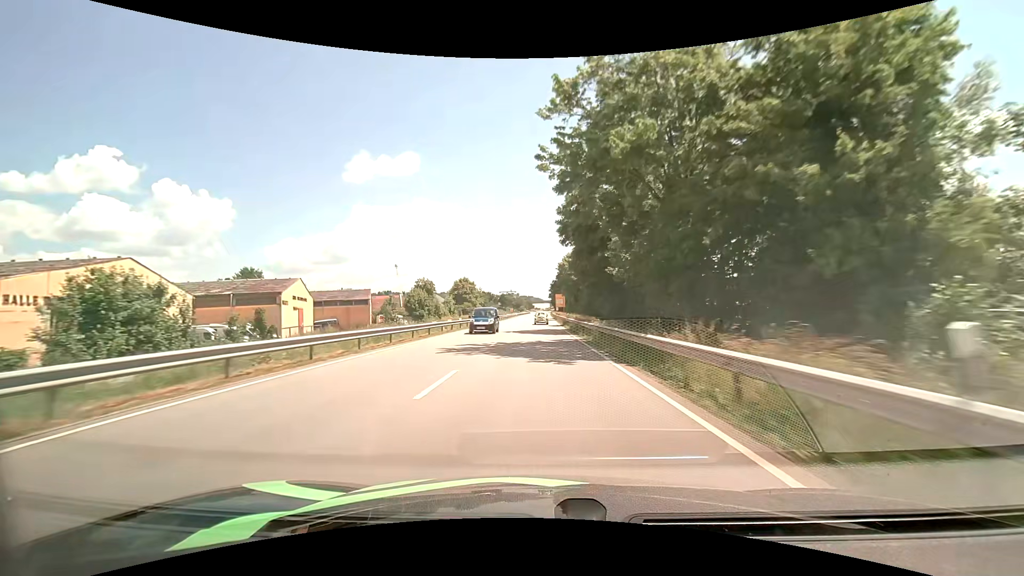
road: primary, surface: asphalt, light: Day
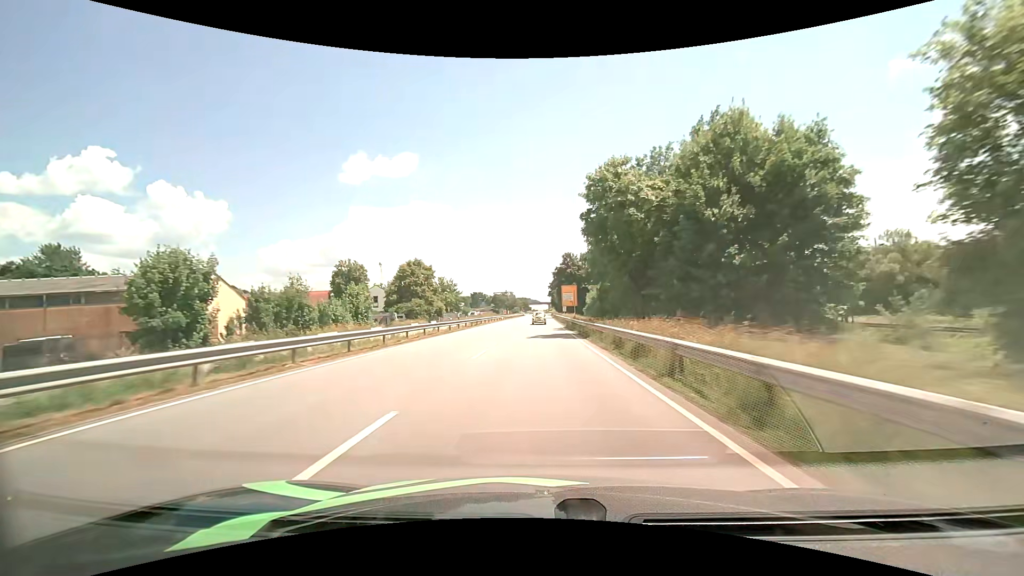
(0.0, +53.3) m; 0°
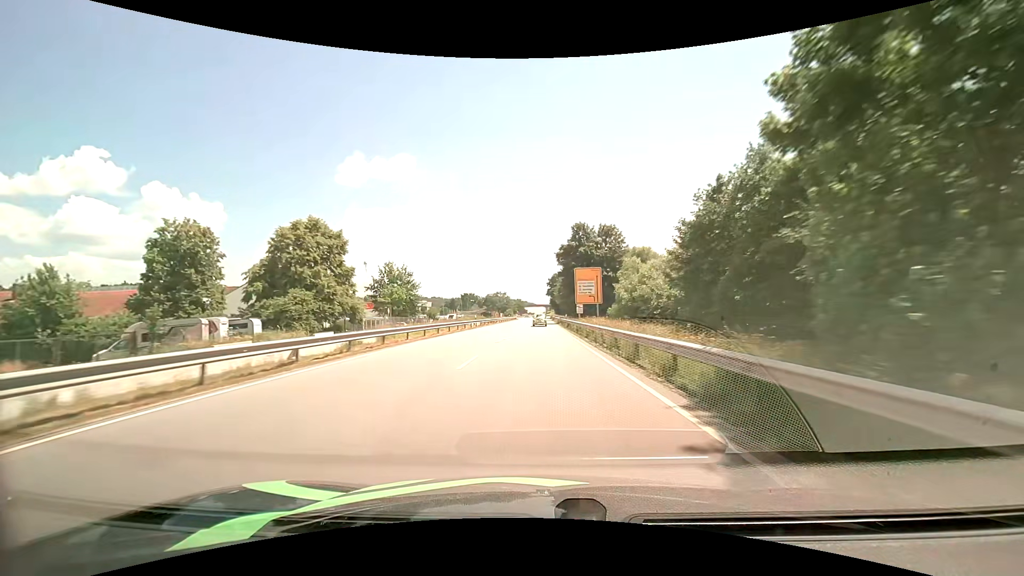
(+0.2, +39.8) m; +1°
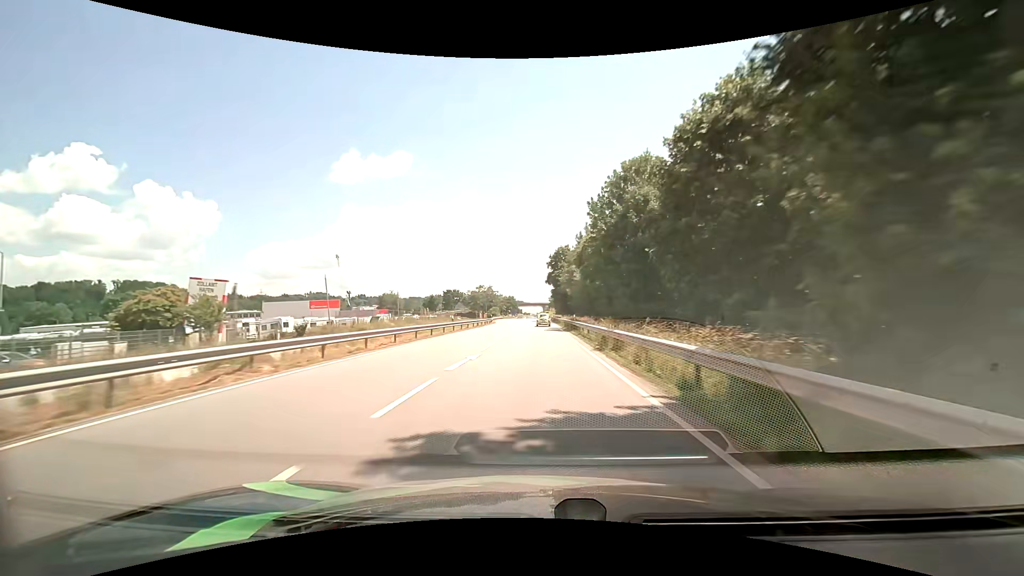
(+0.4, +66.3) m; 0°
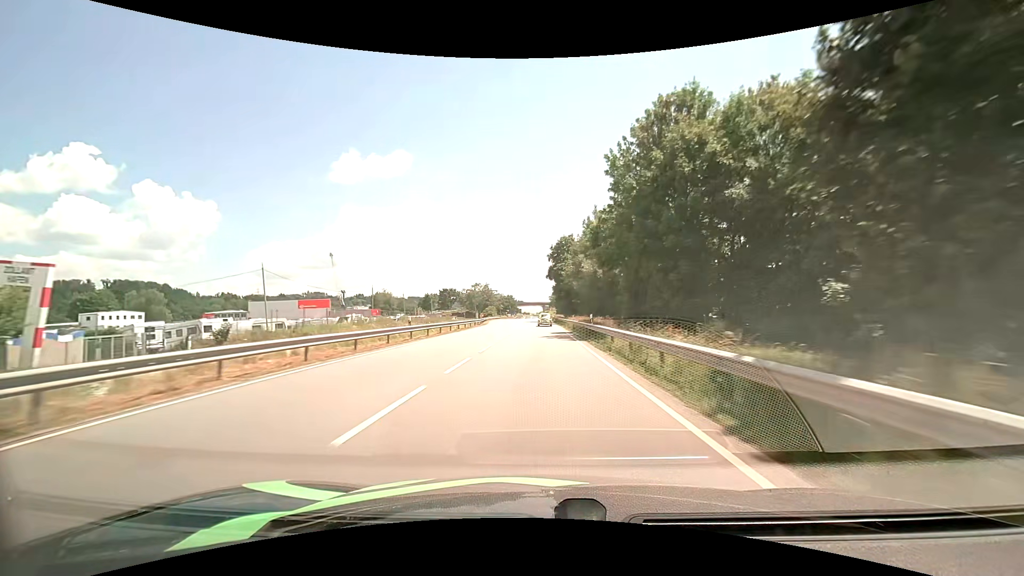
(0.0, +13.3) m; 0°
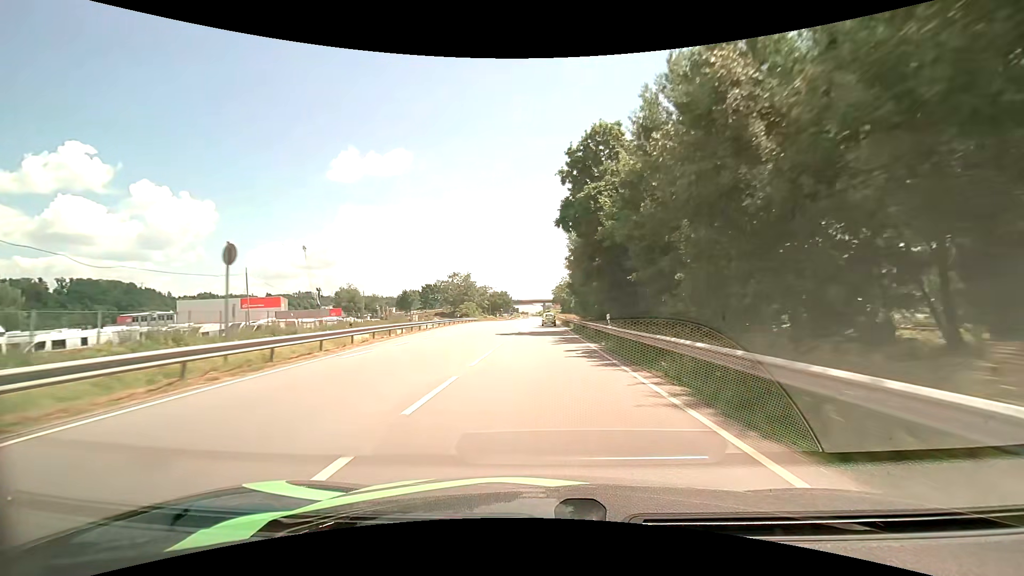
(+0.1, +52.7) m; 0°
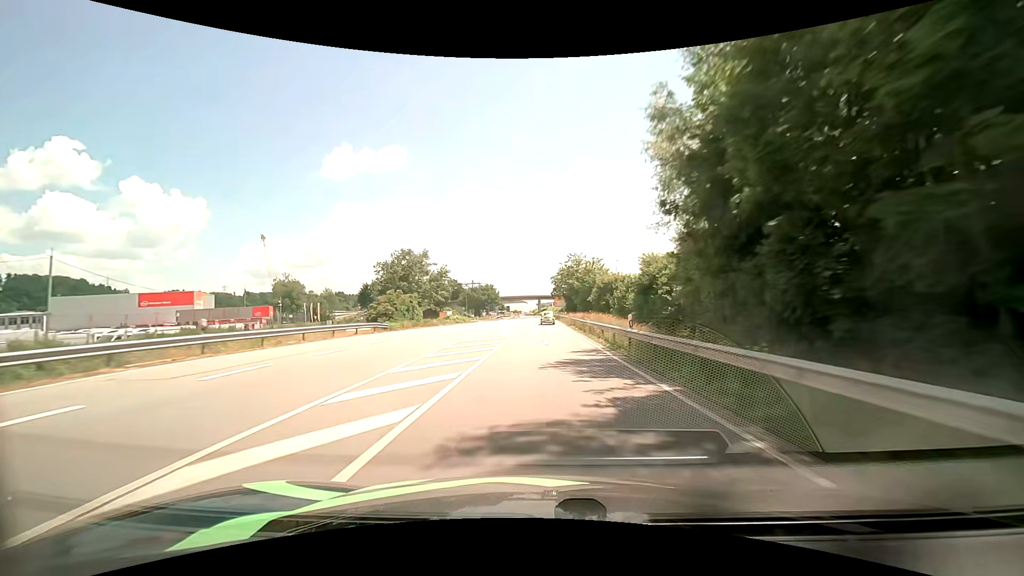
(+0.2, +53.1) m; 0°
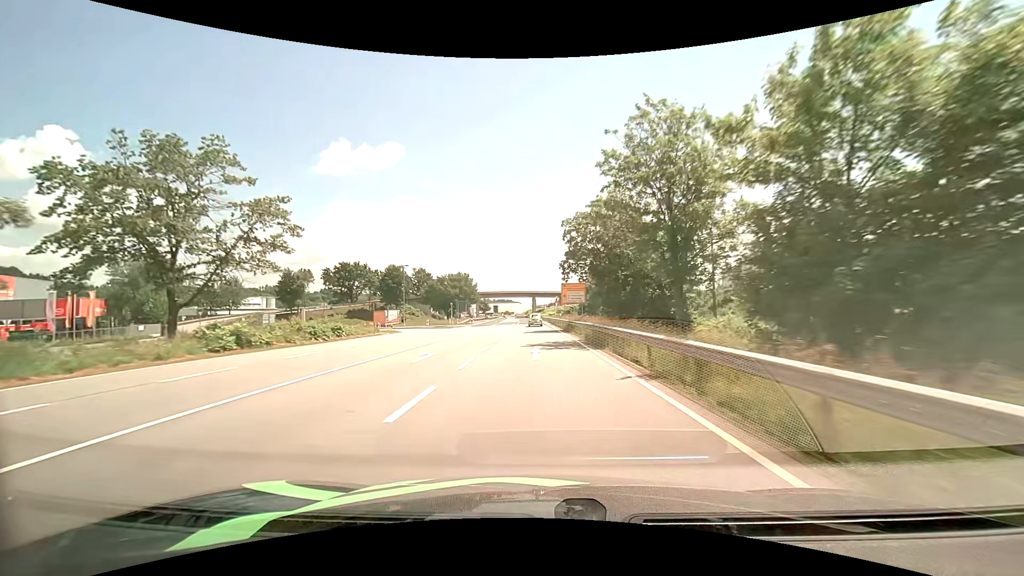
(+0.8, +64.9) m; +1°
(0, +10) (0, +20) (0, +30) (0, +40) (-1, +50) (-1, +60) (-1, +70) (-2, +80) (-2, +90) (-2, +100) m
